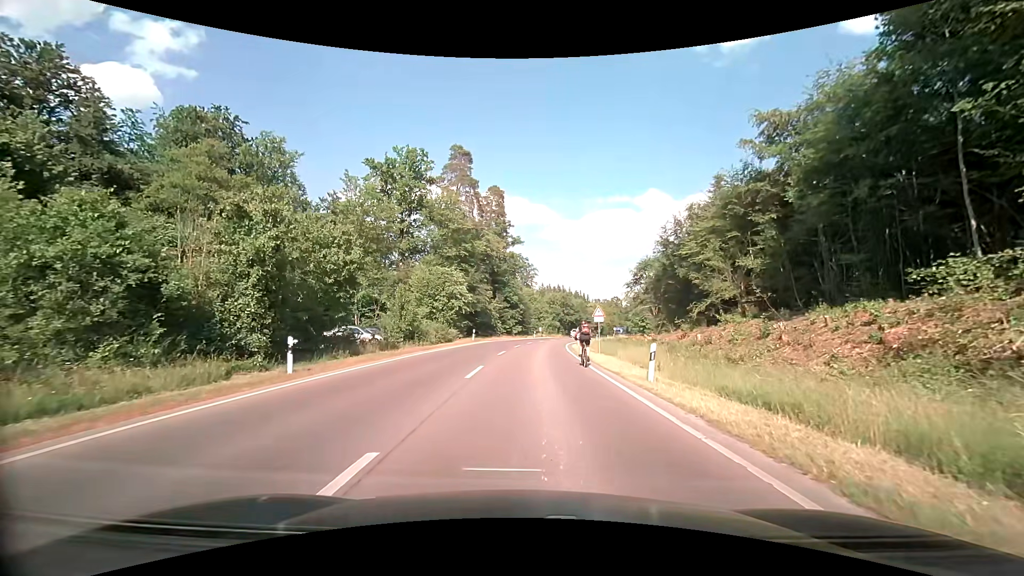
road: secondary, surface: asphalt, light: Day
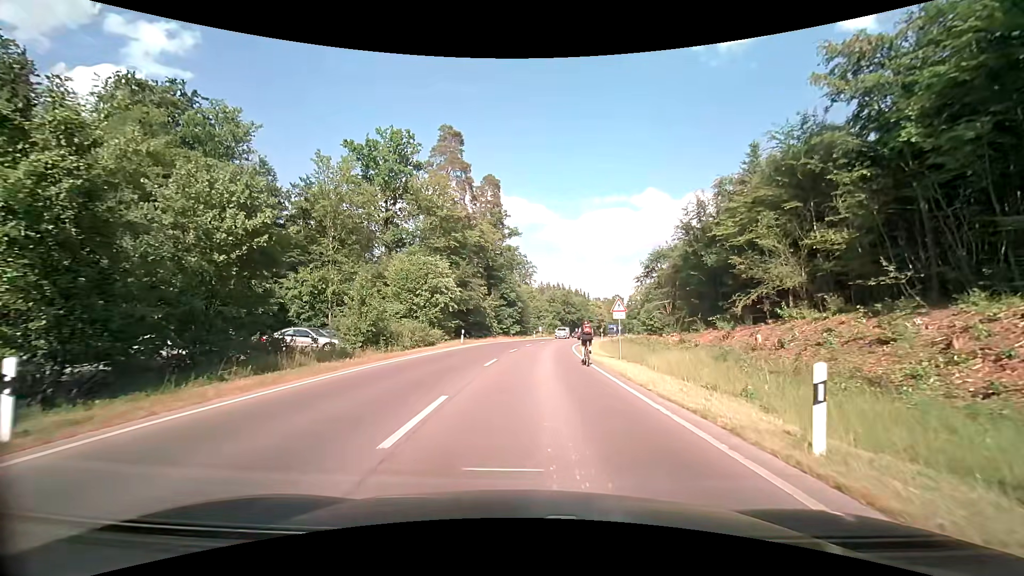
(+0.1, +7.8) m; 0°
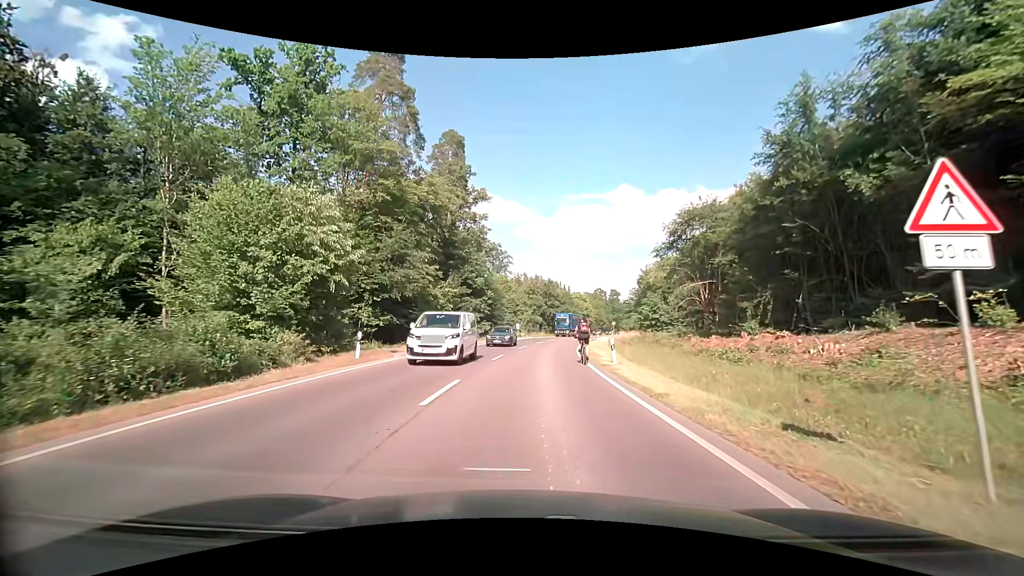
(+0.5, +21.2) m; +3°
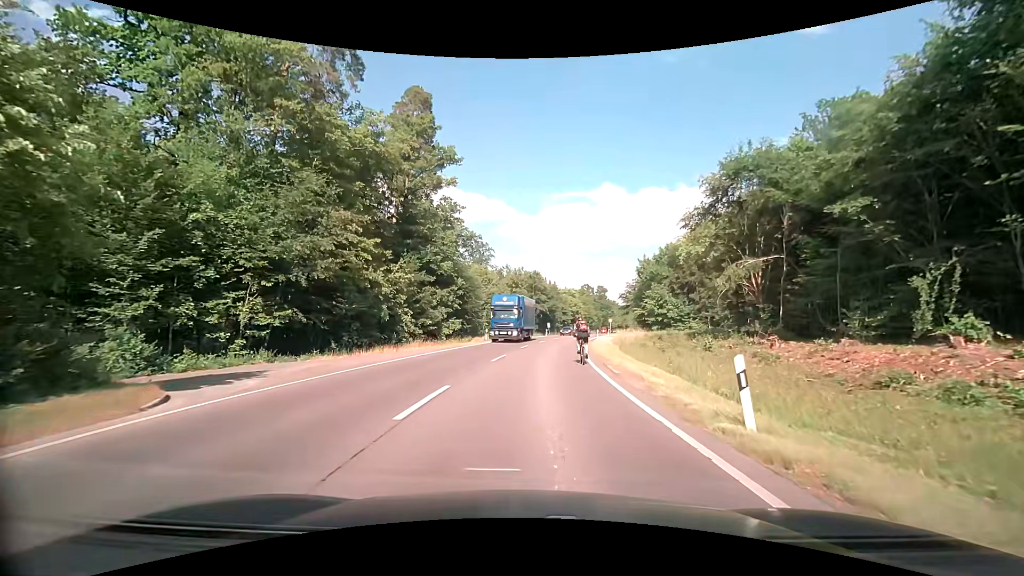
(+0.1, +13.4) m; +1°
(0, +10) (+1, +20) (+2, +30) (+3, +40) (+5, +50) (+6, +60) (+8, +69) (+10, +79) (+13, +89) (+15, +99) m
